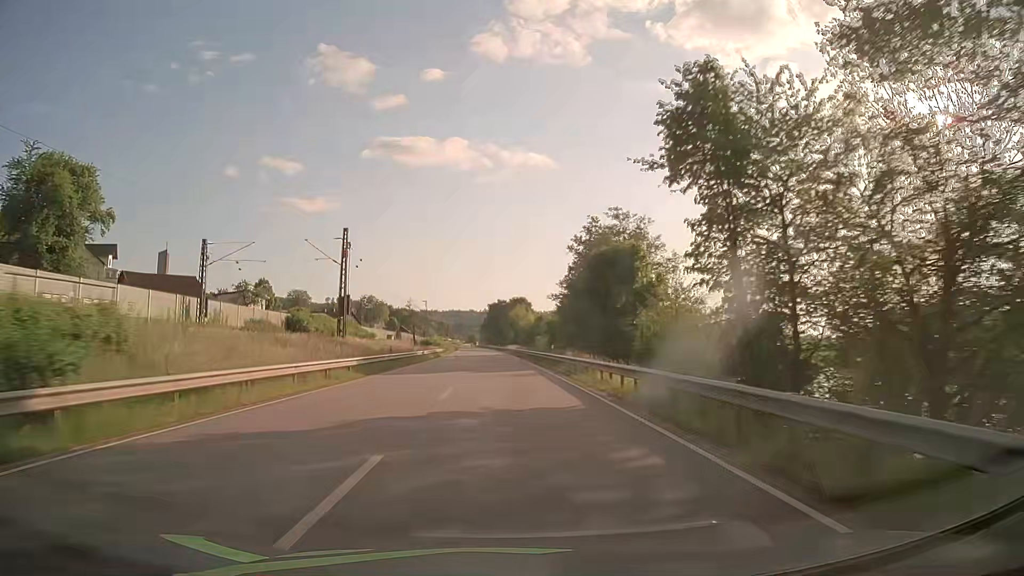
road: primary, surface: asphalt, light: Day
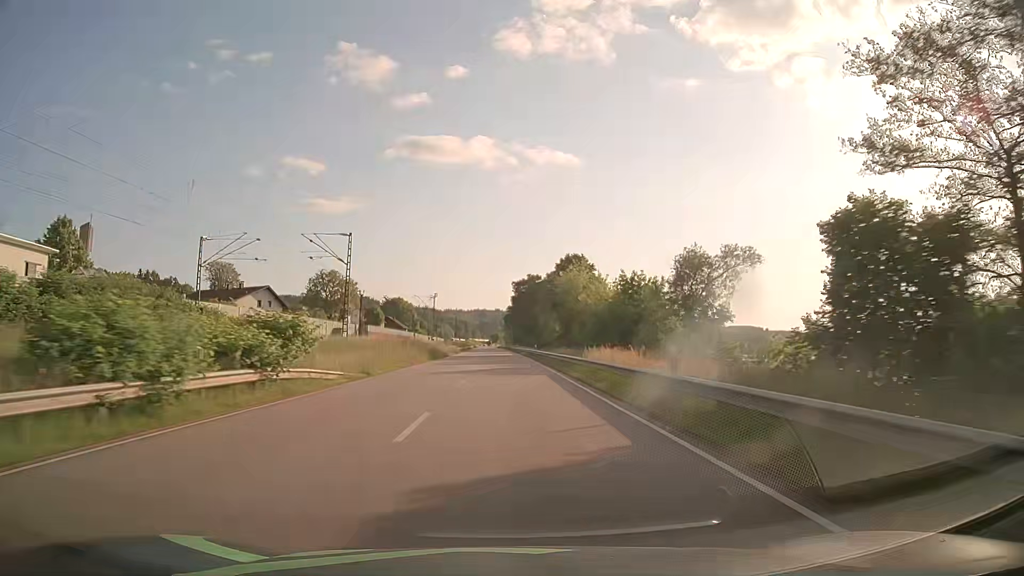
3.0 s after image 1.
(-1.6, +79.3) m; -2°
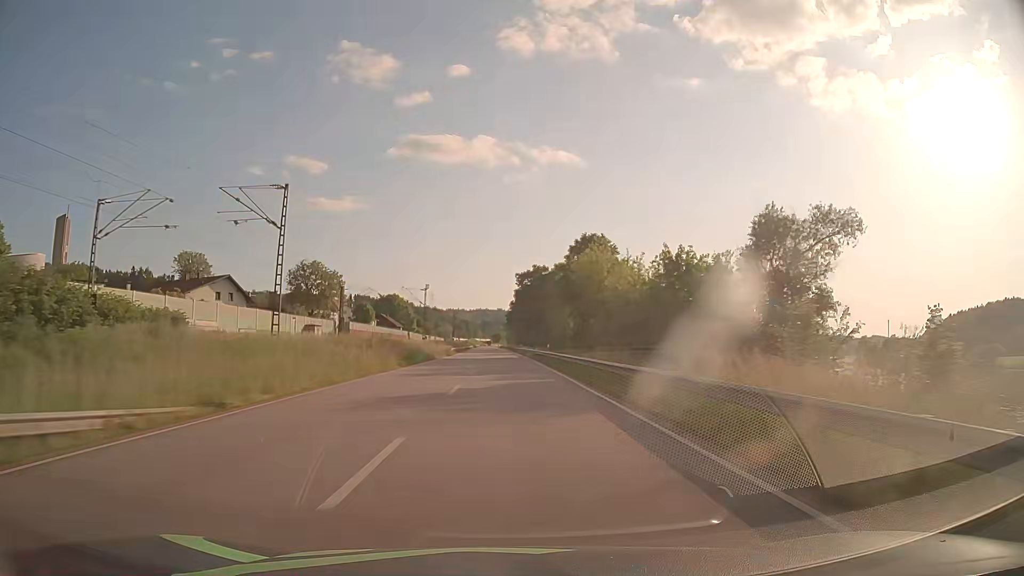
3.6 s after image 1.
(-0.1, +15.9) m; 0°
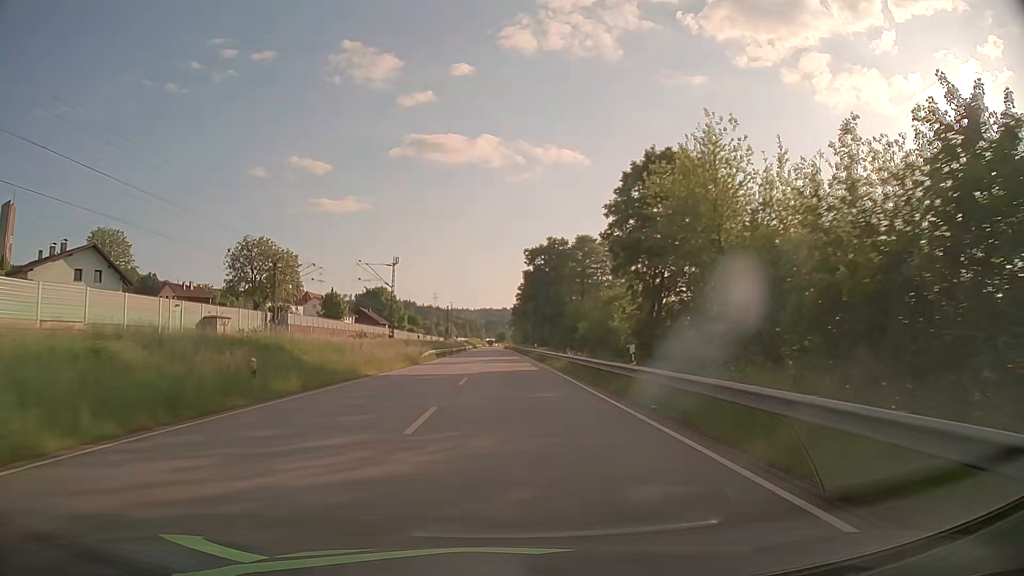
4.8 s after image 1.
(-0.1, +31.7) m; 0°
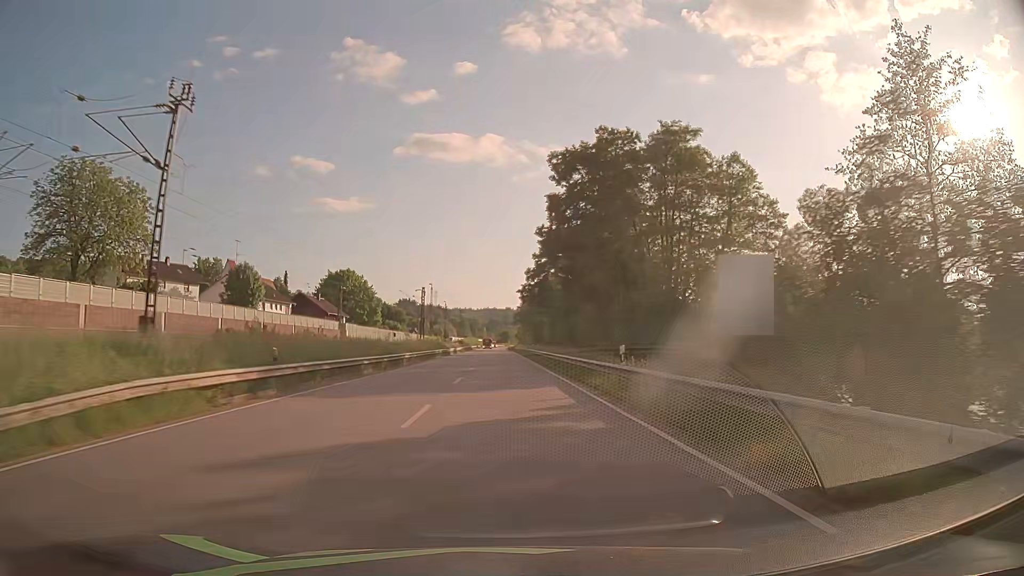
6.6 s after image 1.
(-0.2, +47.5) m; 0°
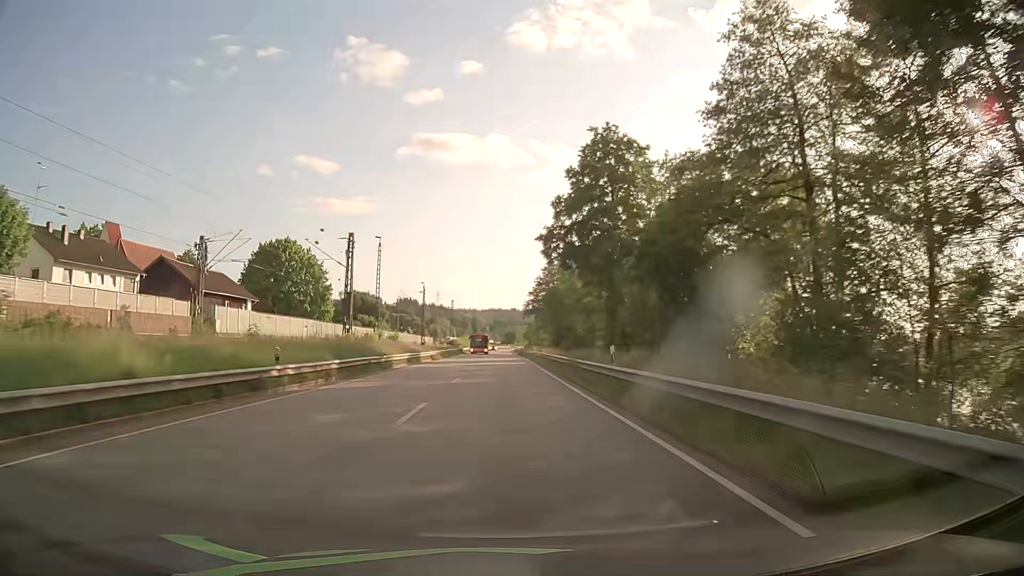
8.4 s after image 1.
(-0.2, +47.5) m; -1°
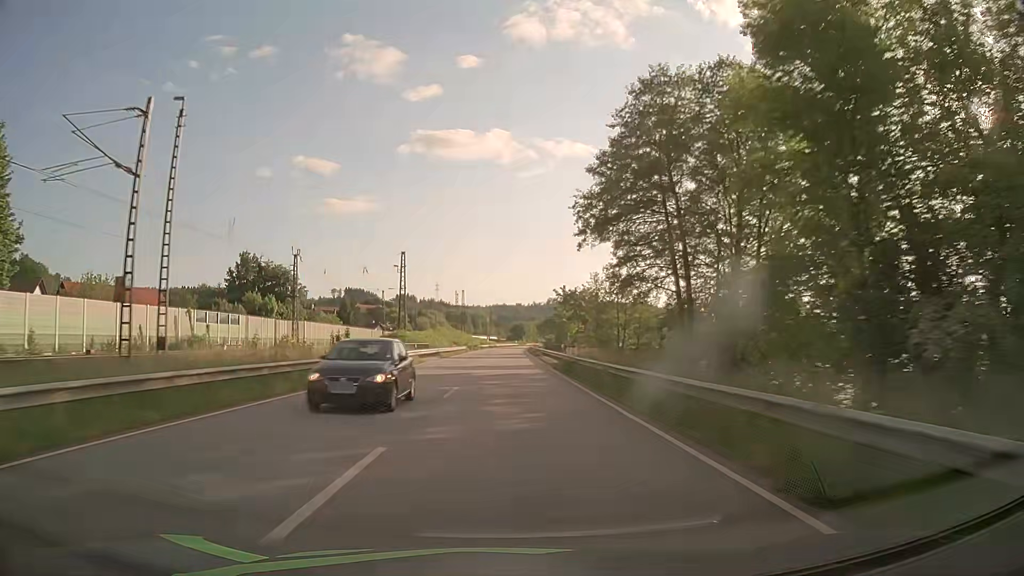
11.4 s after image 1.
(-0.1, +79.2) m; 0°
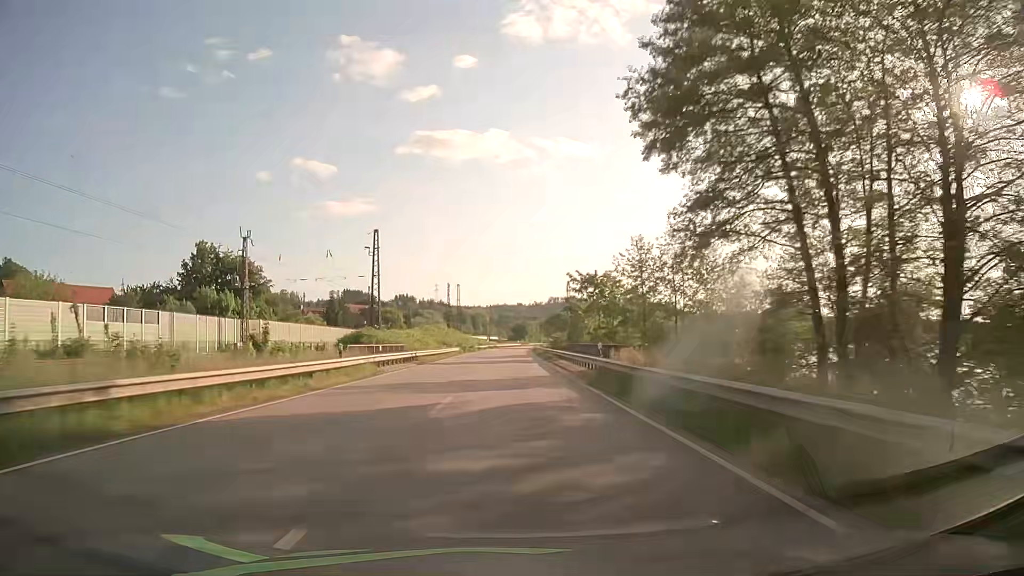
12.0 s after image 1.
(0.0, +15.8) m; 0°
(0, +10) (0, +20) (0, +30) (0, +40) (0, +50) (0, +60) (0, +70) (+1, +80) (+1, +90) (+1, +100) m
